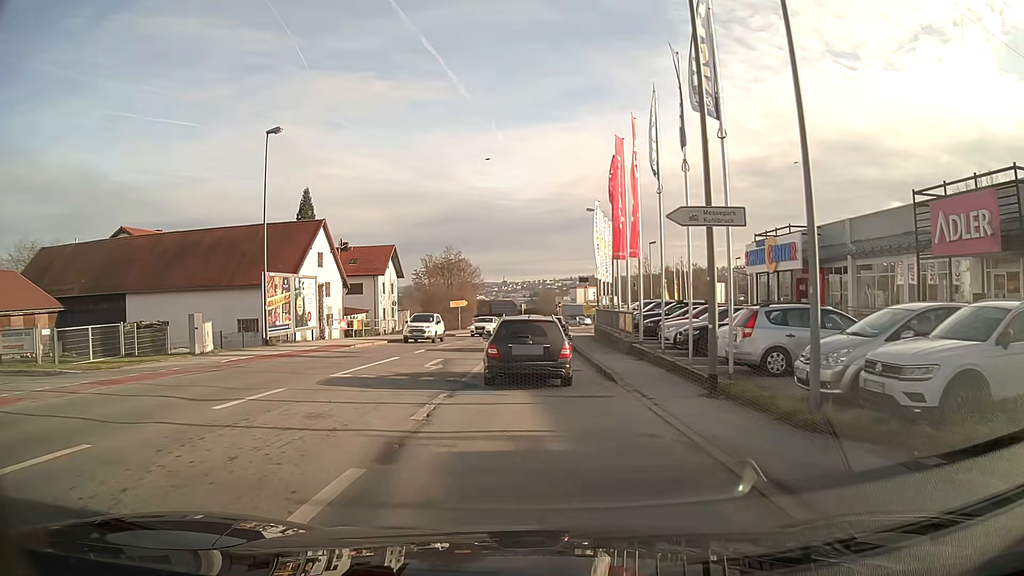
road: tertiary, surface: asphalt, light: Day
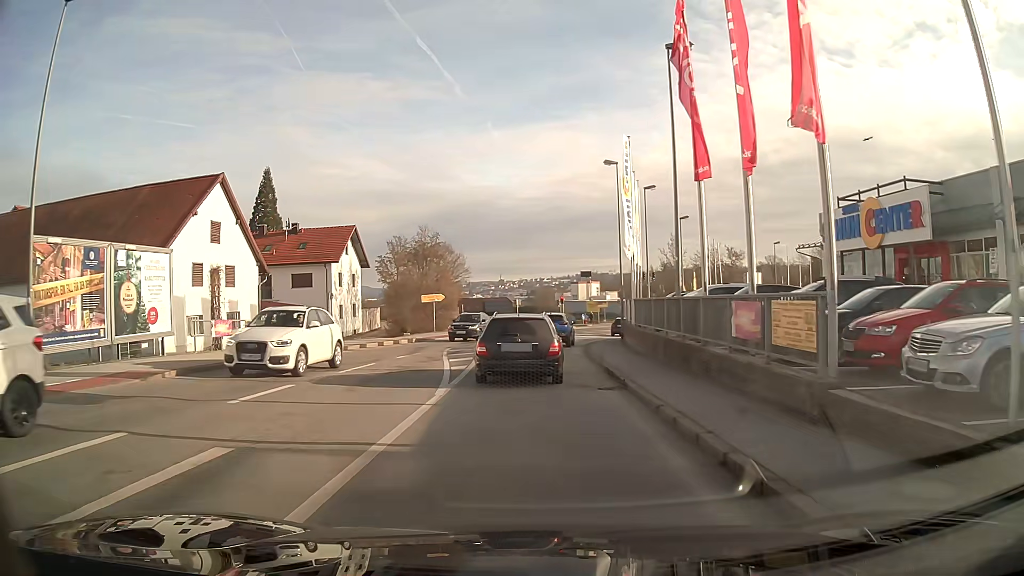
(+0.1, +16.0) m; +1°
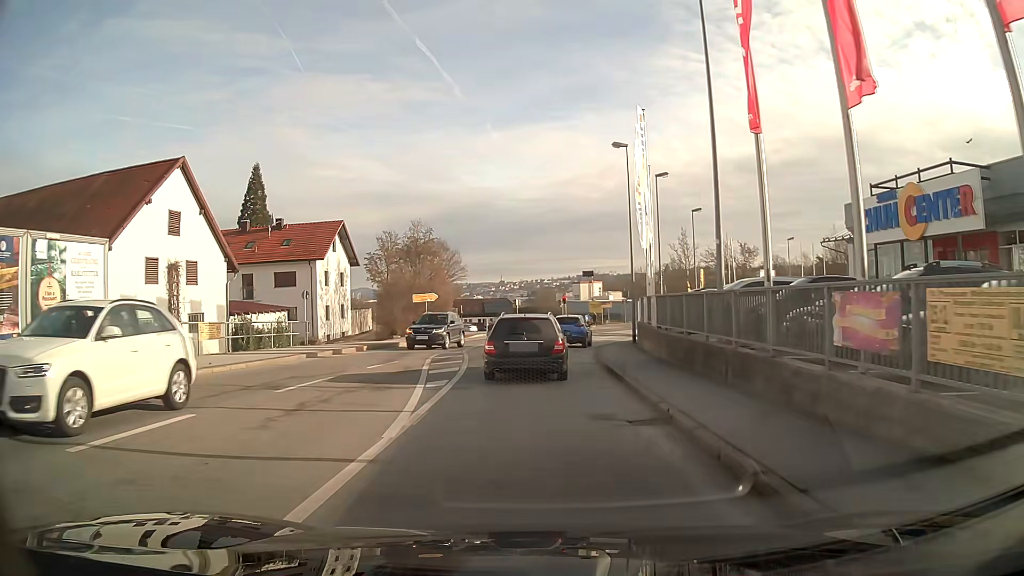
(0.0, +4.2) m; 0°
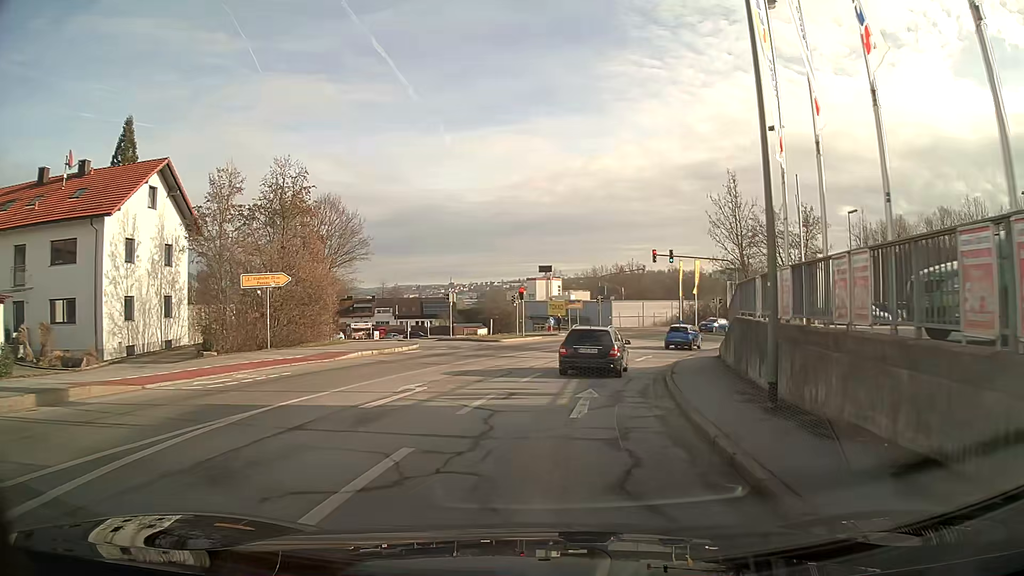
(+0.7, +23.9) m; +6°
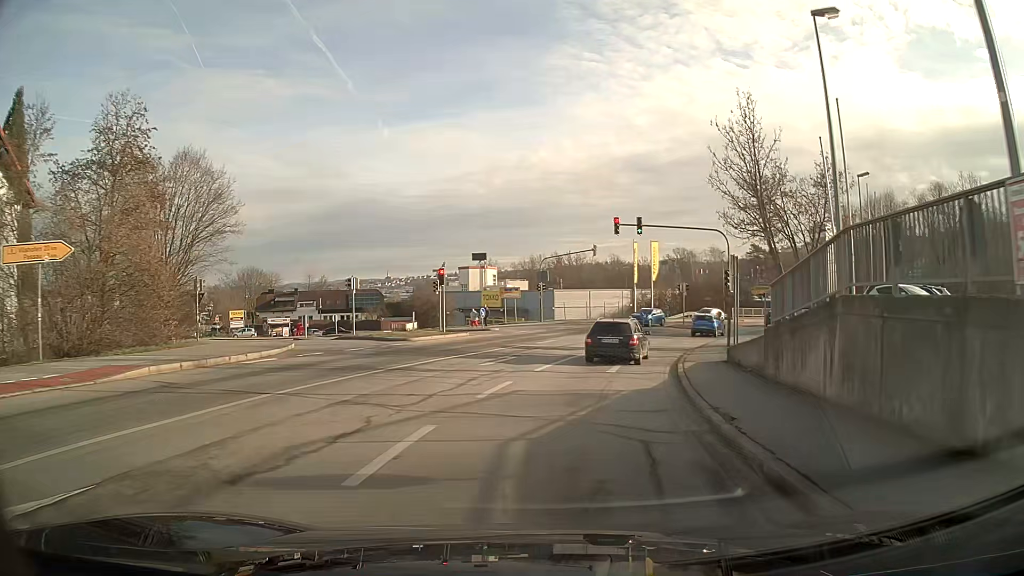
(+0.5, +11.0) m; +6°
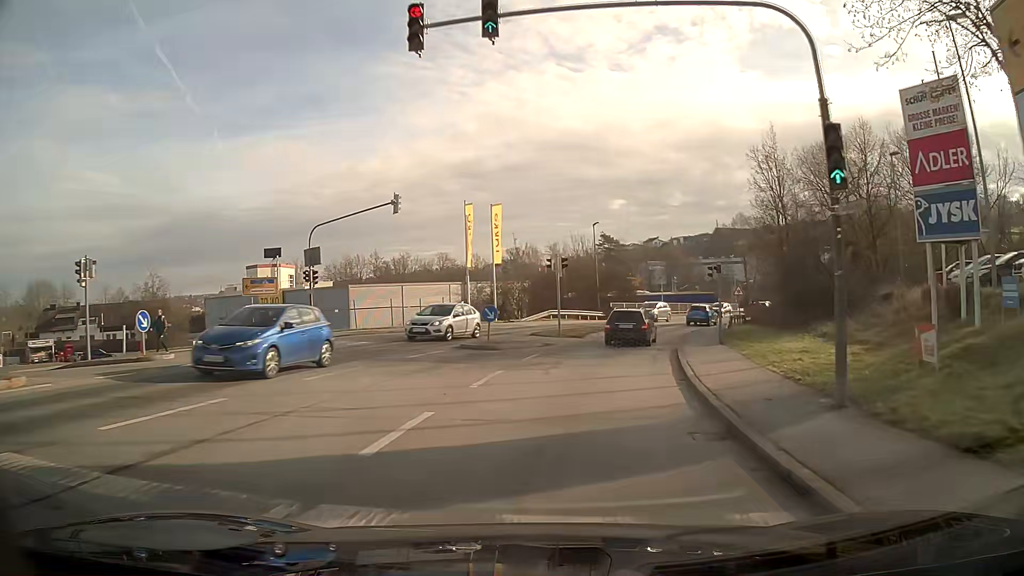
(+3.0, +24.1) m; +14°
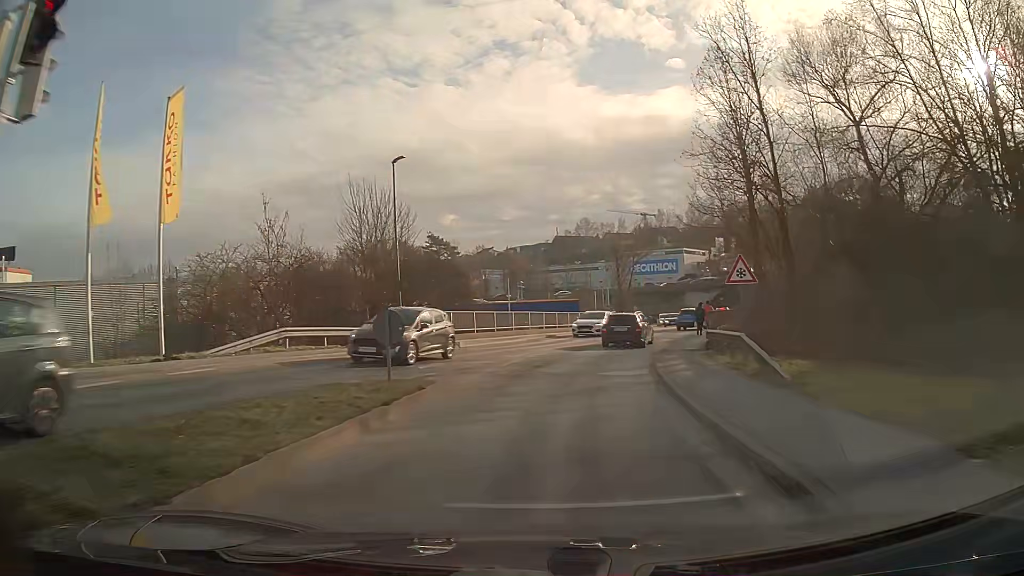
(+3.3, +26.4) m; +14°
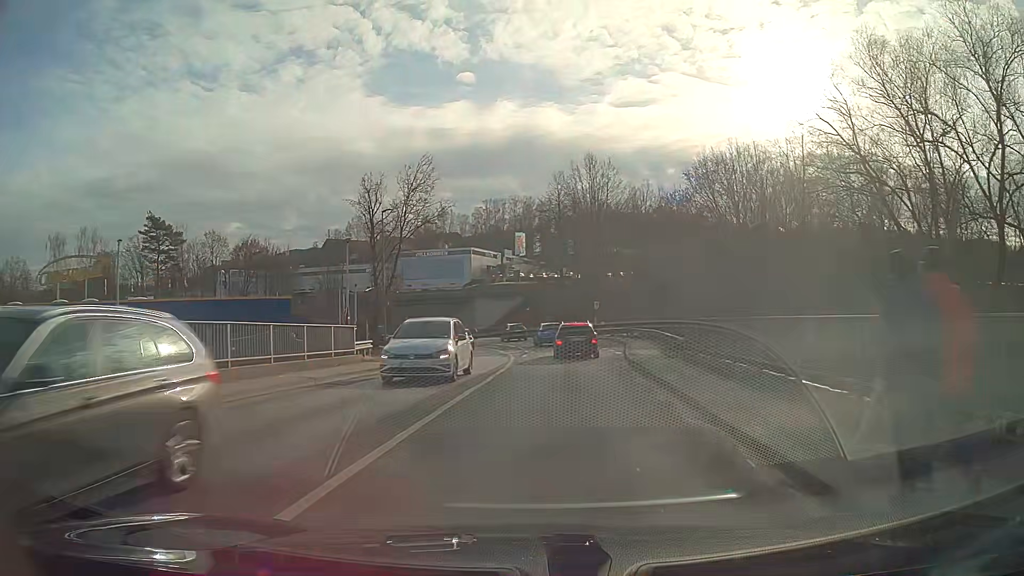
(+5.6, +34.3) m; +18°
